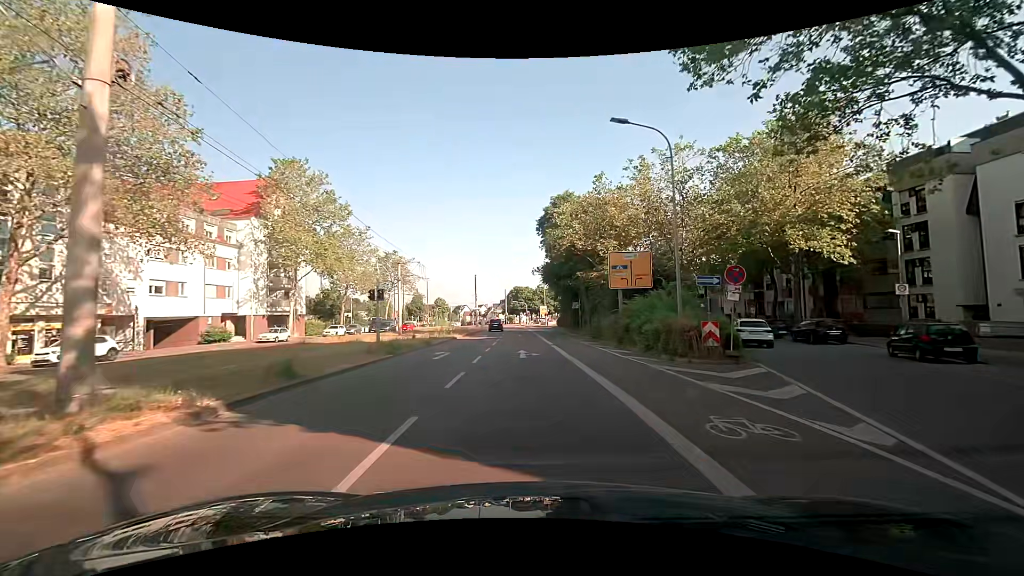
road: tertiary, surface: asphalt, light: Day
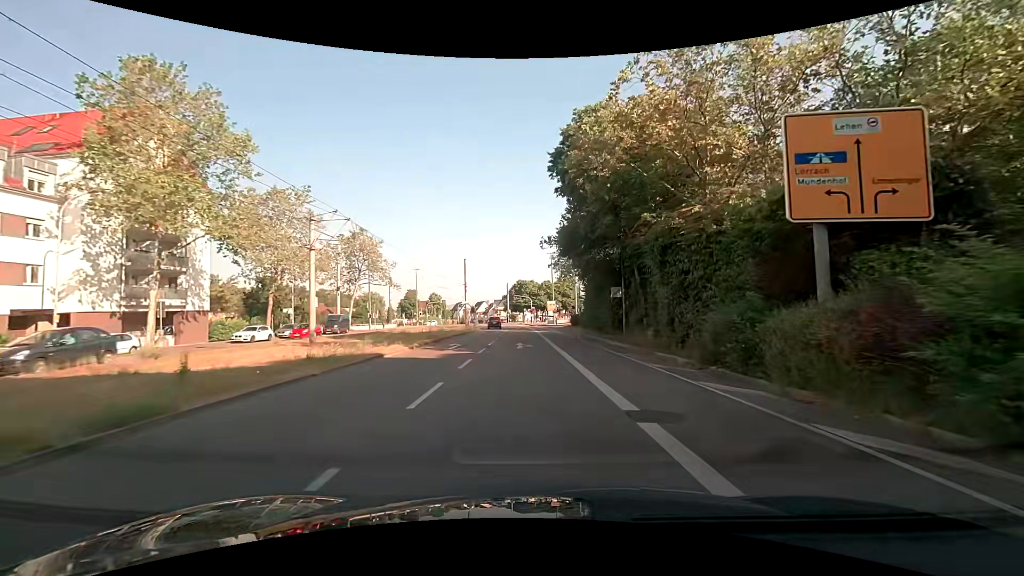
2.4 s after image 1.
(+0.3, +20.4) m; +1°
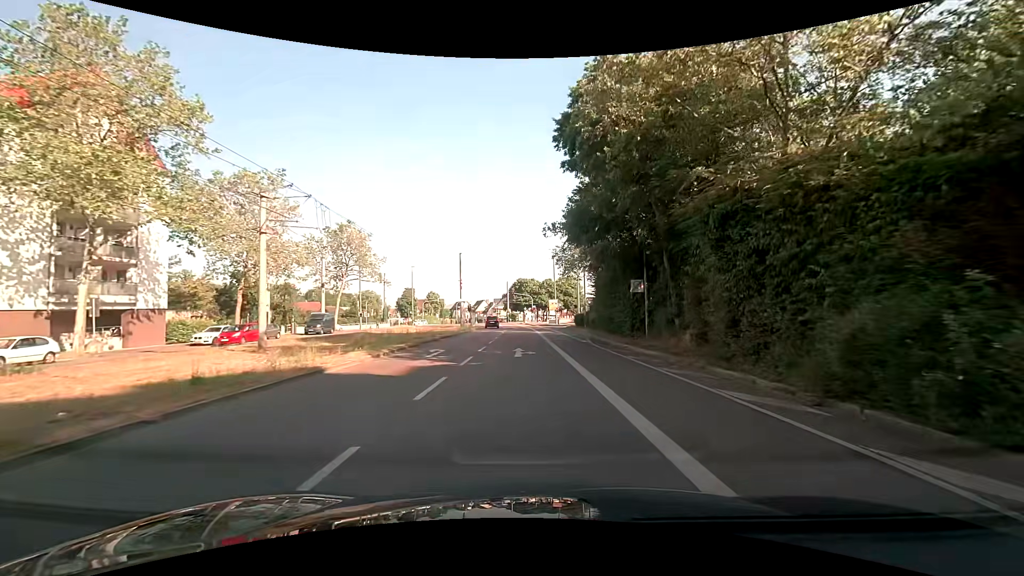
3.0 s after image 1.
(0.0, +5.3) m; 0°
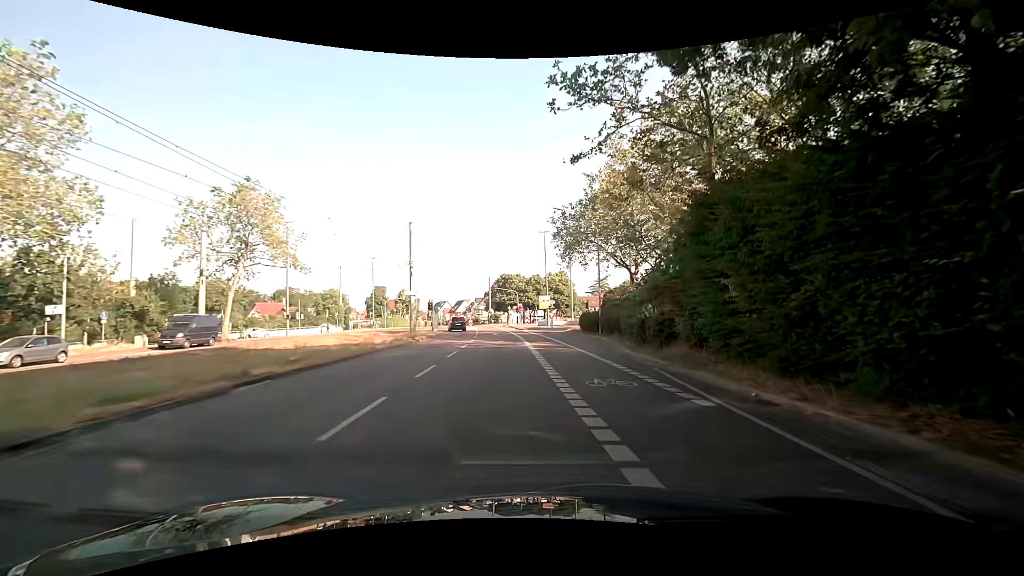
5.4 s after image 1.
(-0.1, +20.4) m; +1°
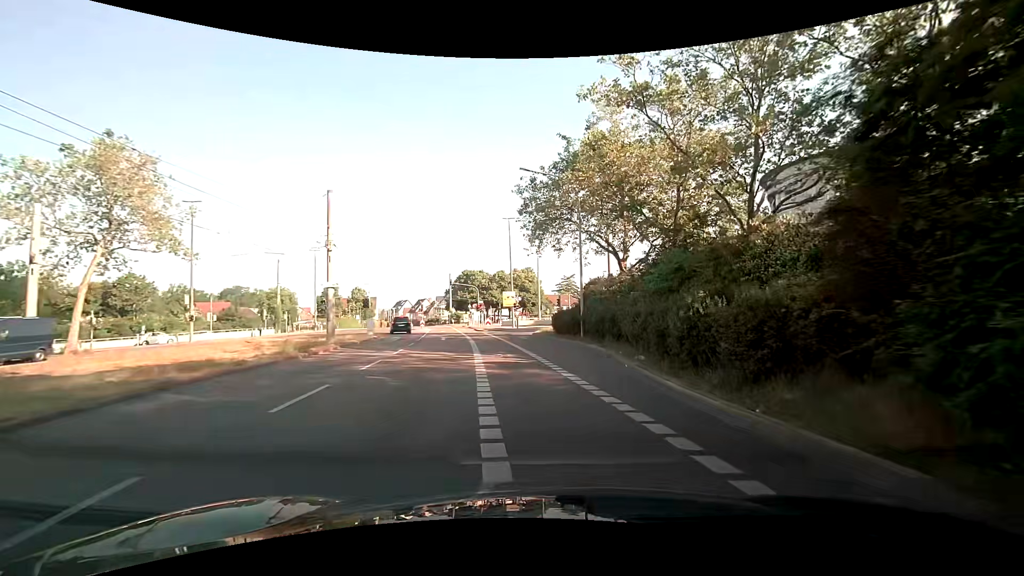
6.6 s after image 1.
(+0.3, +9.9) m; +3°
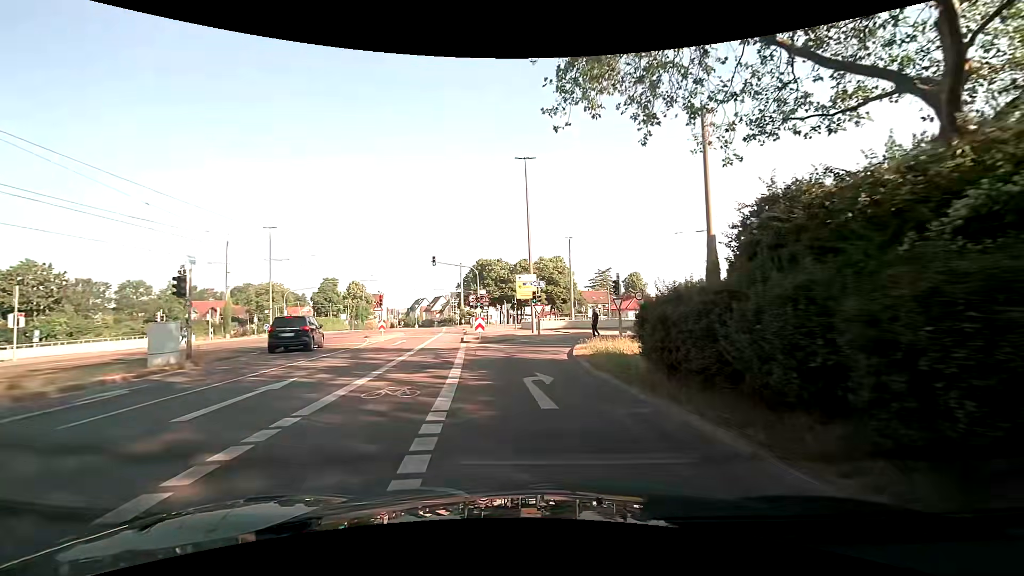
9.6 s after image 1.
(+0.3, +24.7) m; -3°
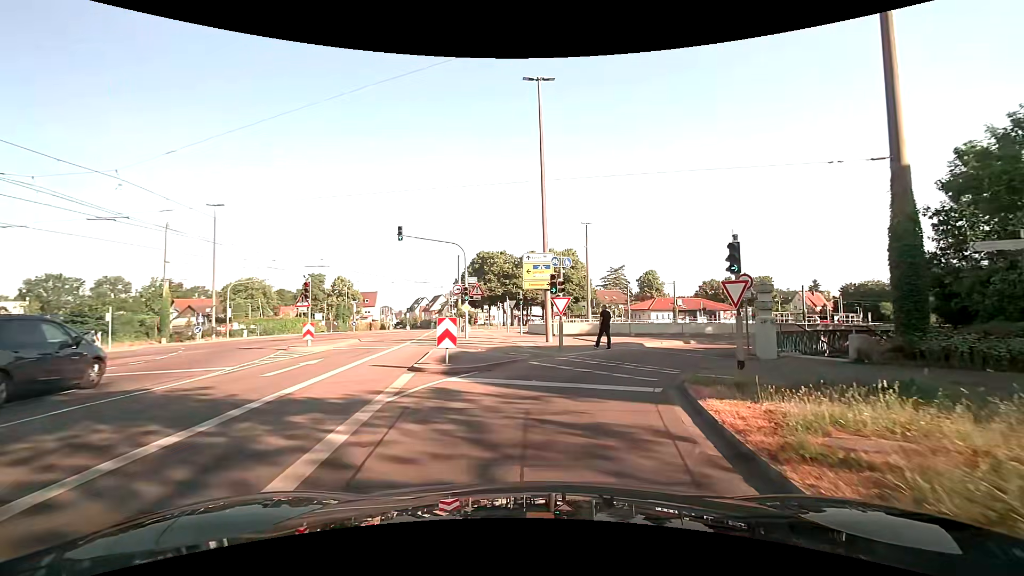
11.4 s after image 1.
(-0.4, +13.8) m; -1°
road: tertiary_link
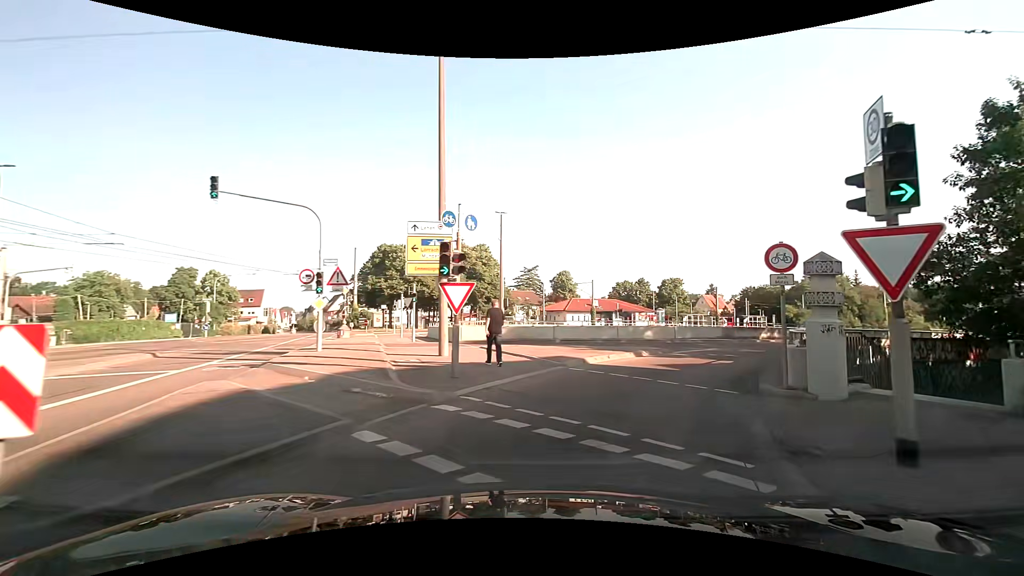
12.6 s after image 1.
(+0.6, +8.7) m; +10°
(+2, +10) (+6, +19) (+12, +26) (+21, +32) (+29, +37) (+38, +43) (+46, +48) (+55, +53) (+63, +58) (+72, +63) m
